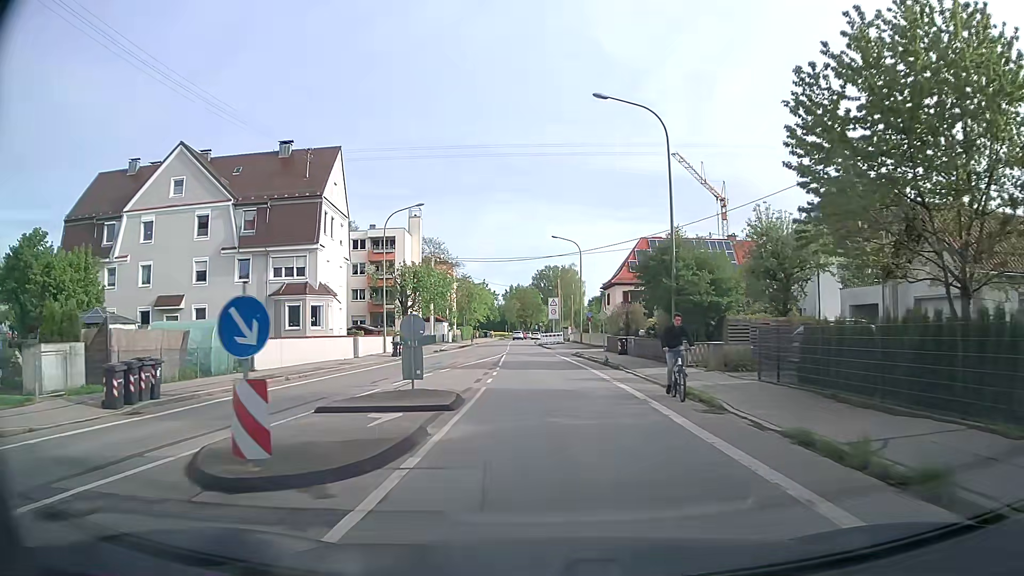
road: tertiary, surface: asphalt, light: Day
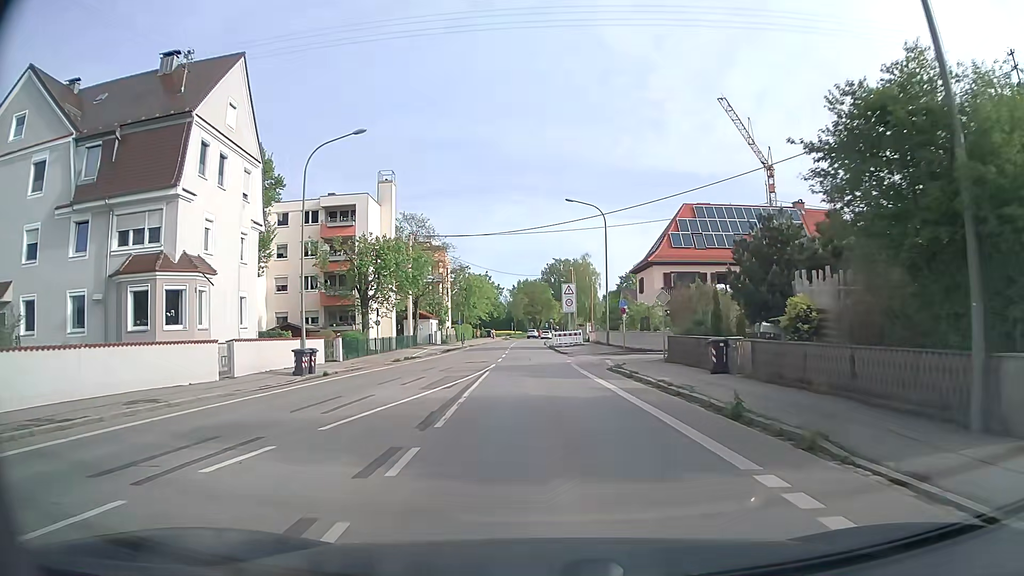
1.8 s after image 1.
(-0.2, +18.3) m; -1°
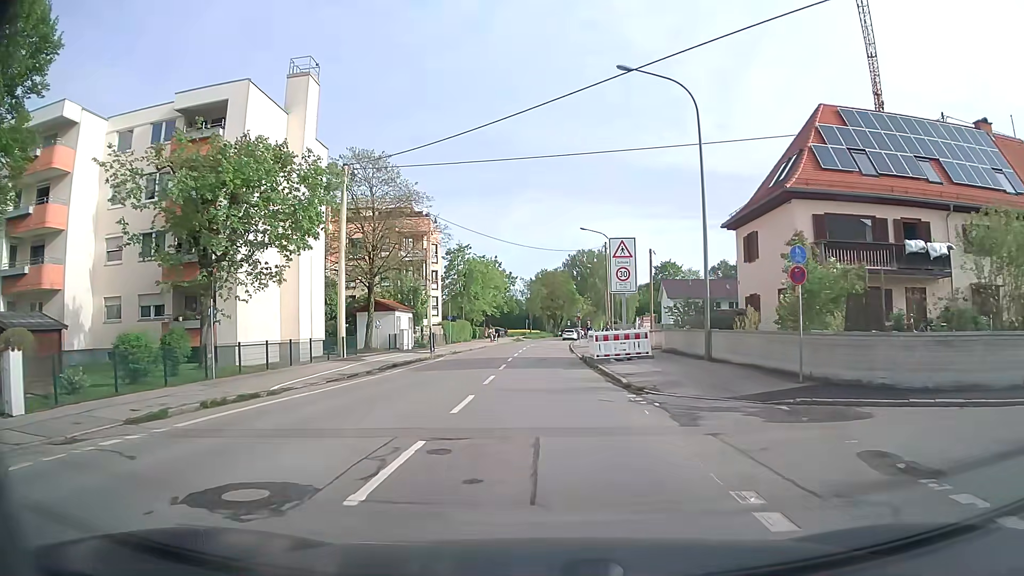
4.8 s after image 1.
(-0.3, +25.6) m; -2°
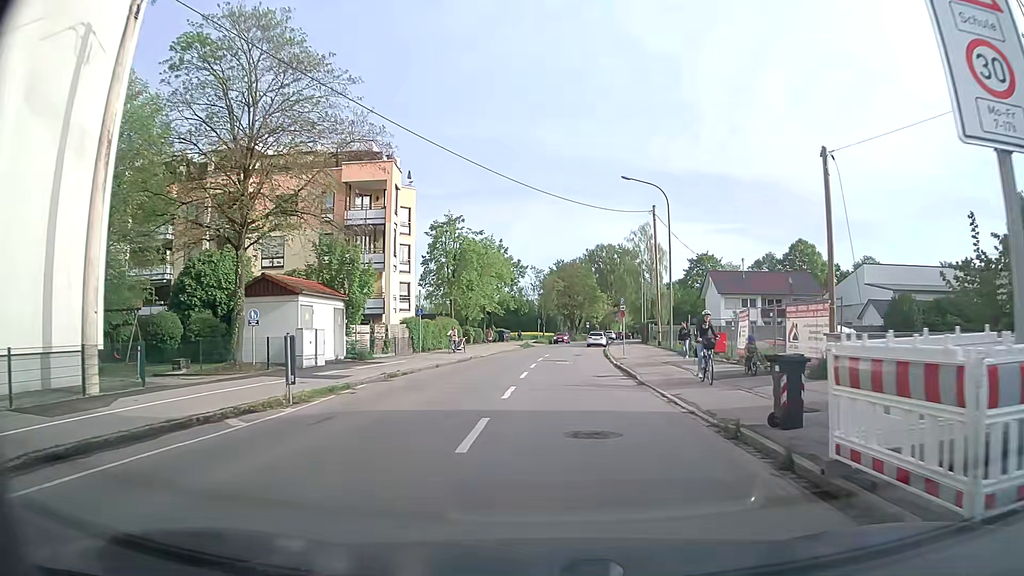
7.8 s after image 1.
(-0.4, +22.5) m; -1°
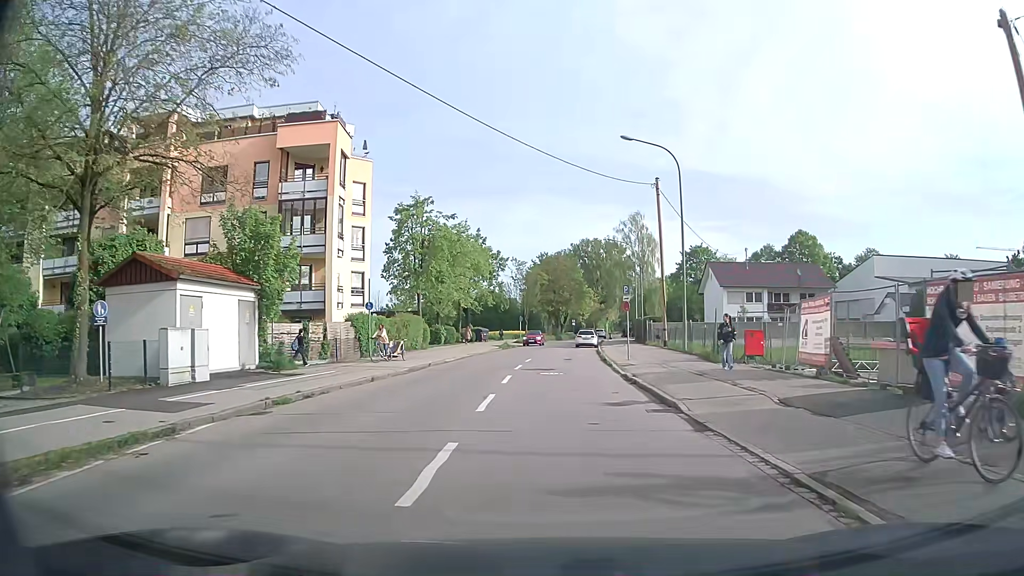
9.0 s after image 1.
(+0.2, +8.5) m; +2°
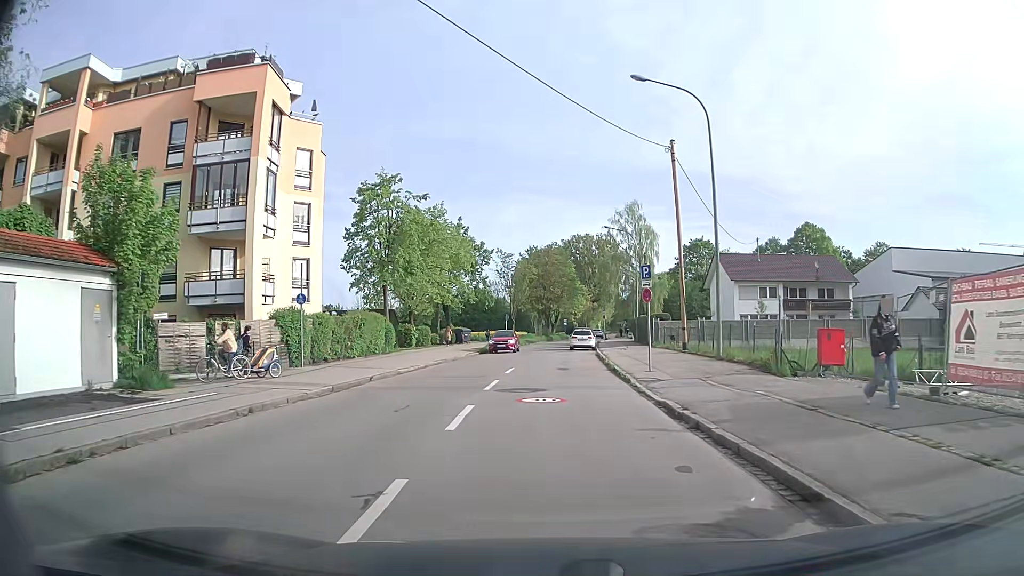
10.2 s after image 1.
(+0.1, +8.3) m; +1°
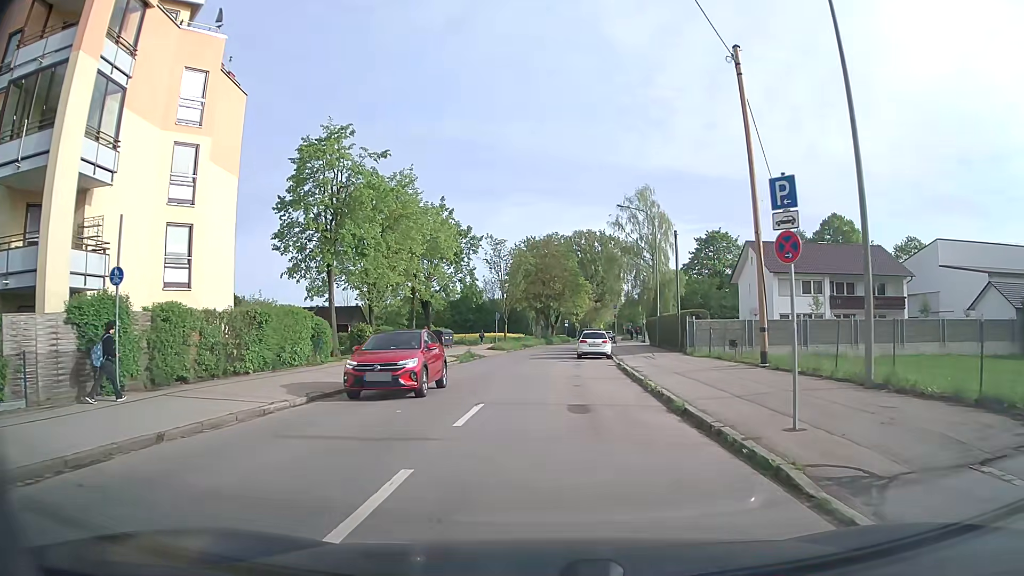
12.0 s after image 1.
(-0.1, +11.9) m; -1°
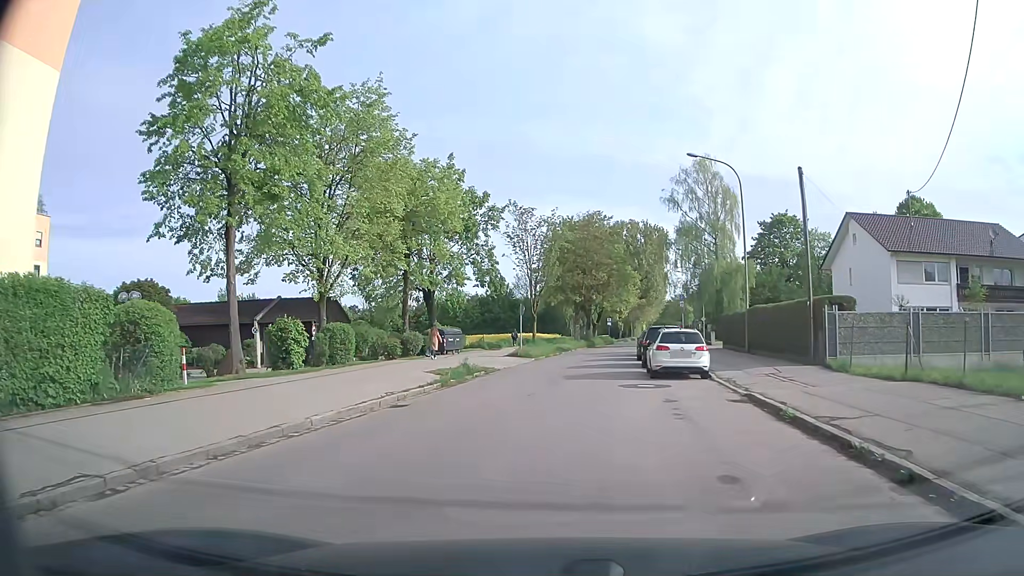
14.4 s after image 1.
(-0.1, +15.0) m; -3°
